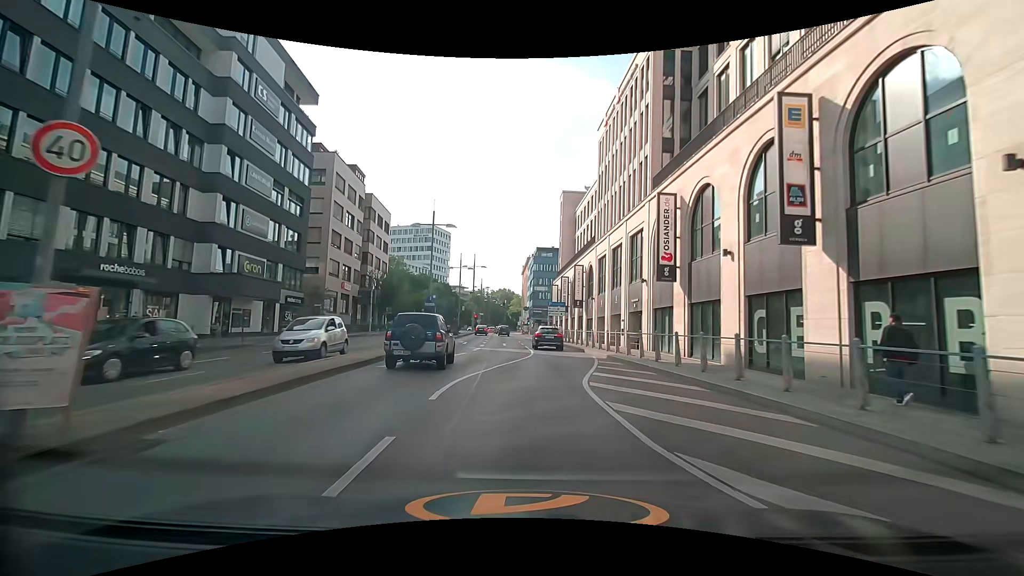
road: primary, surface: asphalt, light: Day
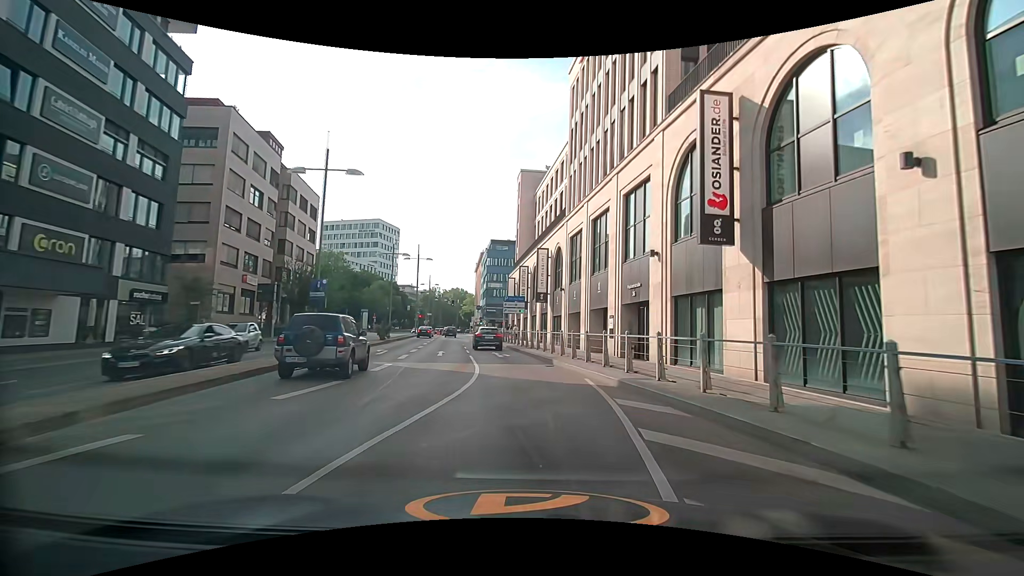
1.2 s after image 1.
(+0.2, +11.5) m; +5°
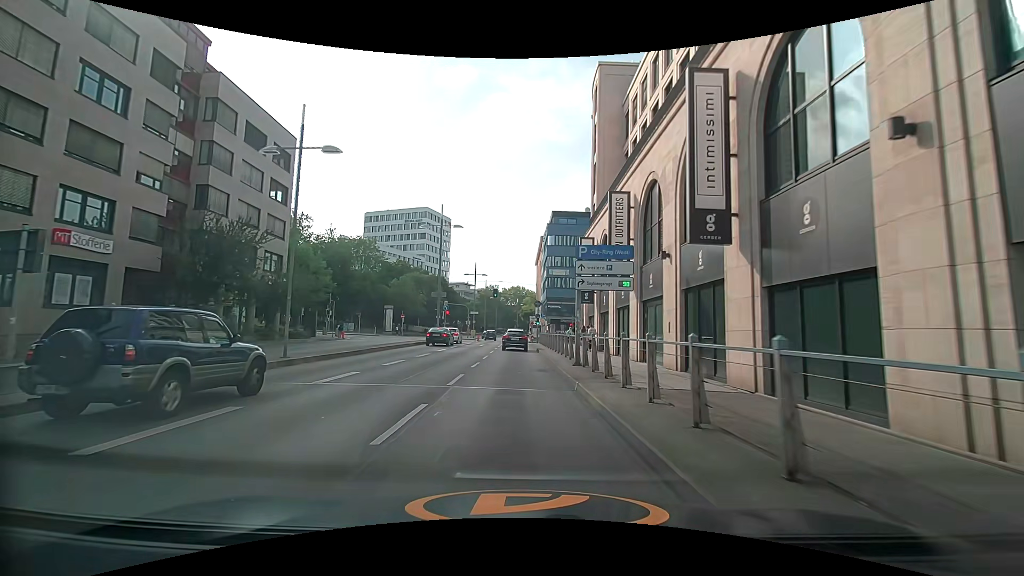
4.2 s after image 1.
(-1.1, +28.3) m; -8°
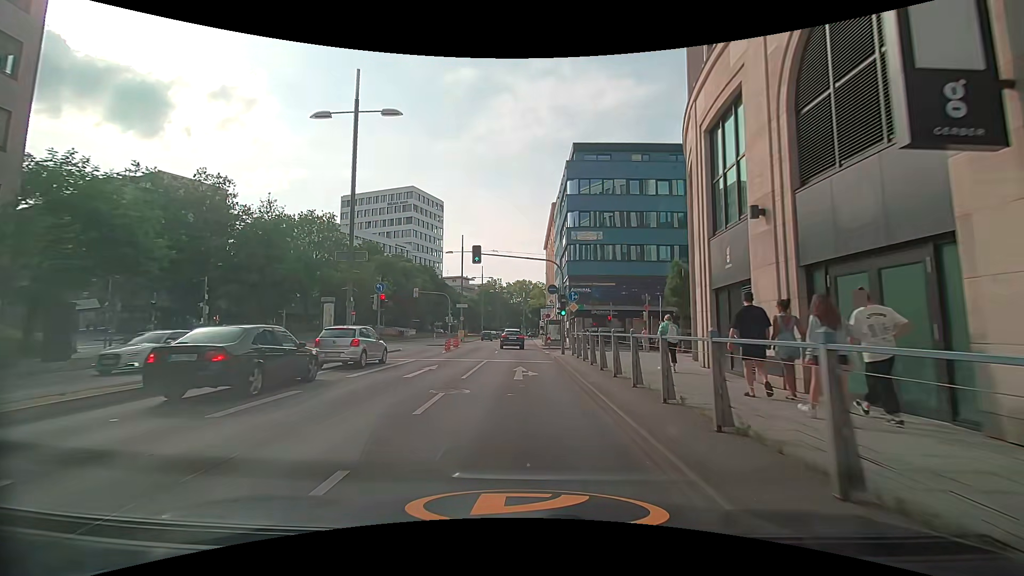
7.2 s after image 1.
(+0.1, +28.4) m; 0°
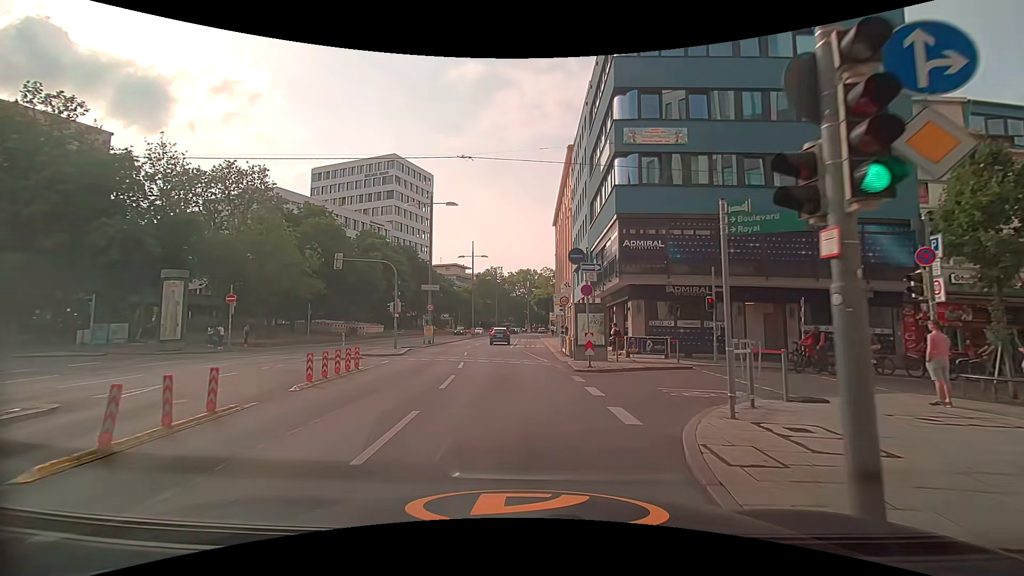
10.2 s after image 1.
(+0.1, +24.5) m; -1°
